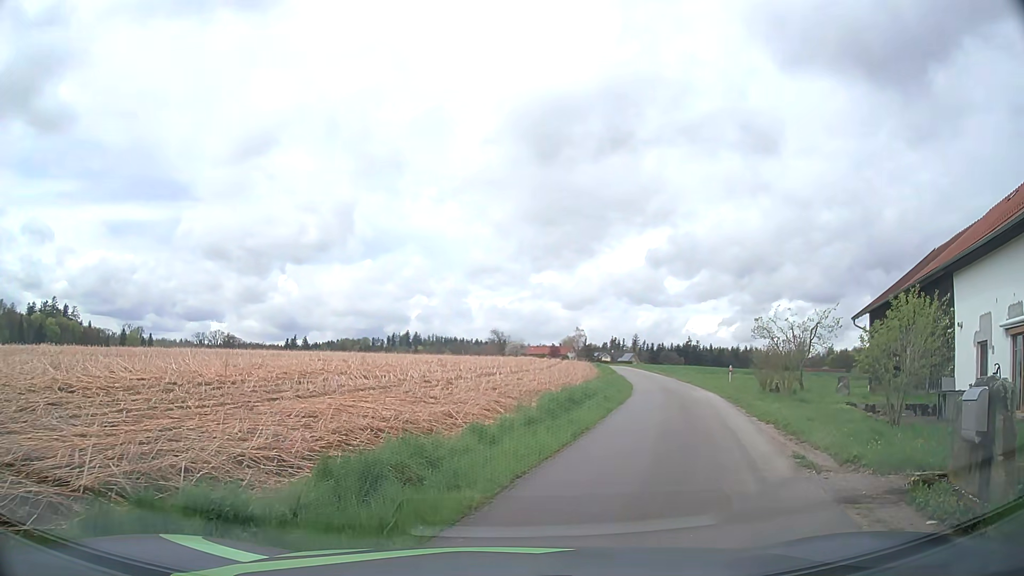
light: Day
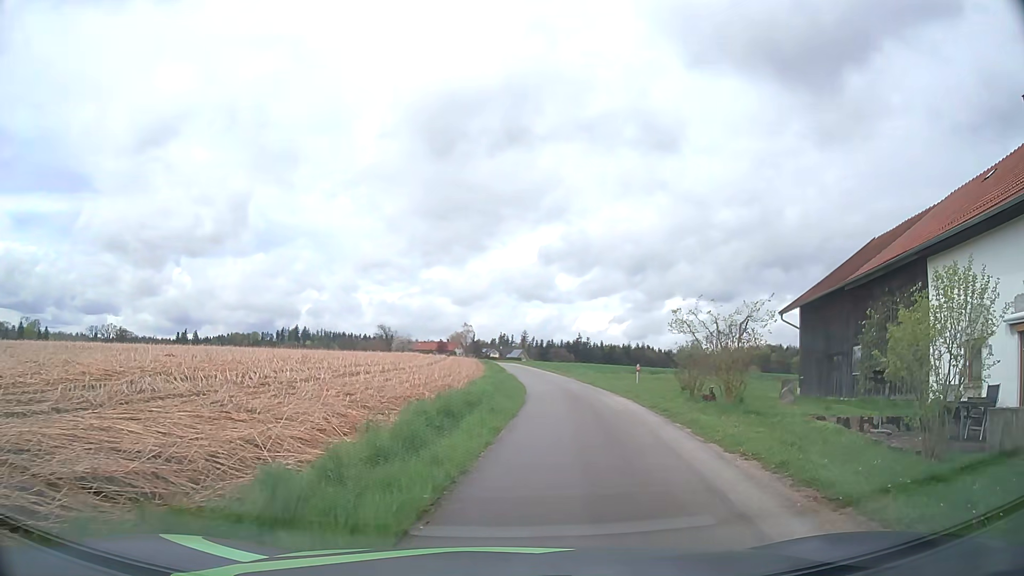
(+0.4, +5.1) m; +9°
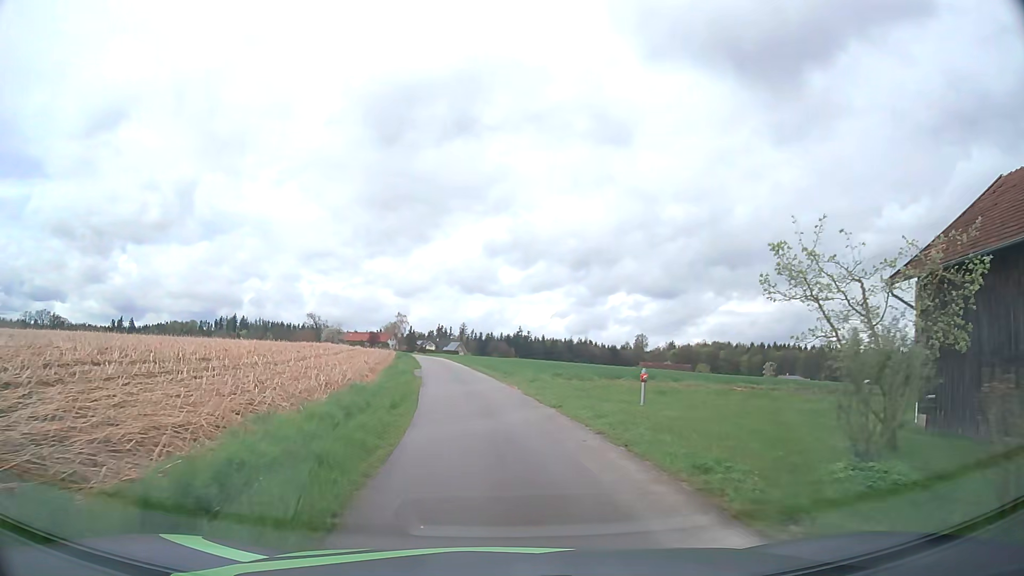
(+1.5, +16.9) m; +6°
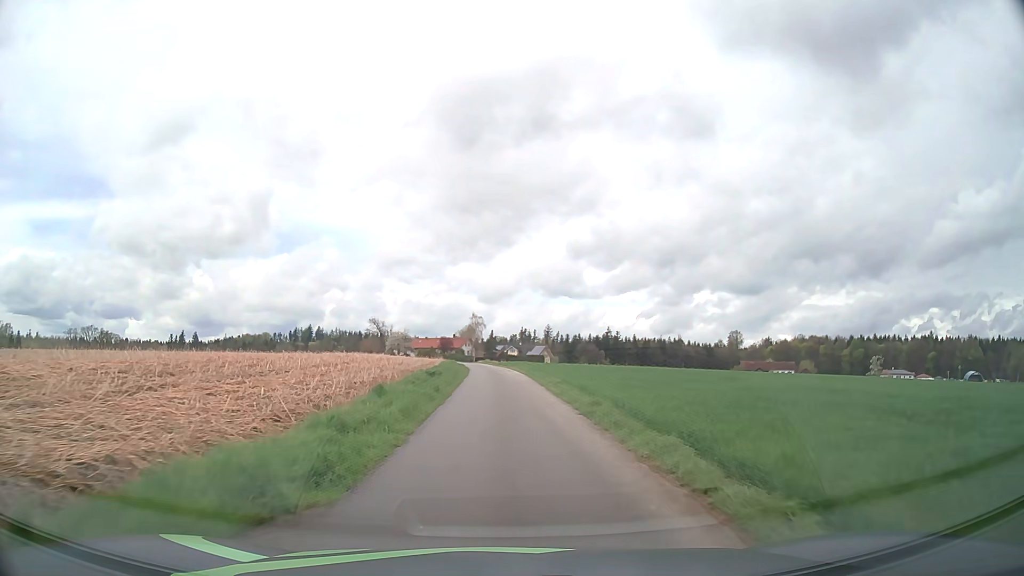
(-2.2, +32.6) m; -7°
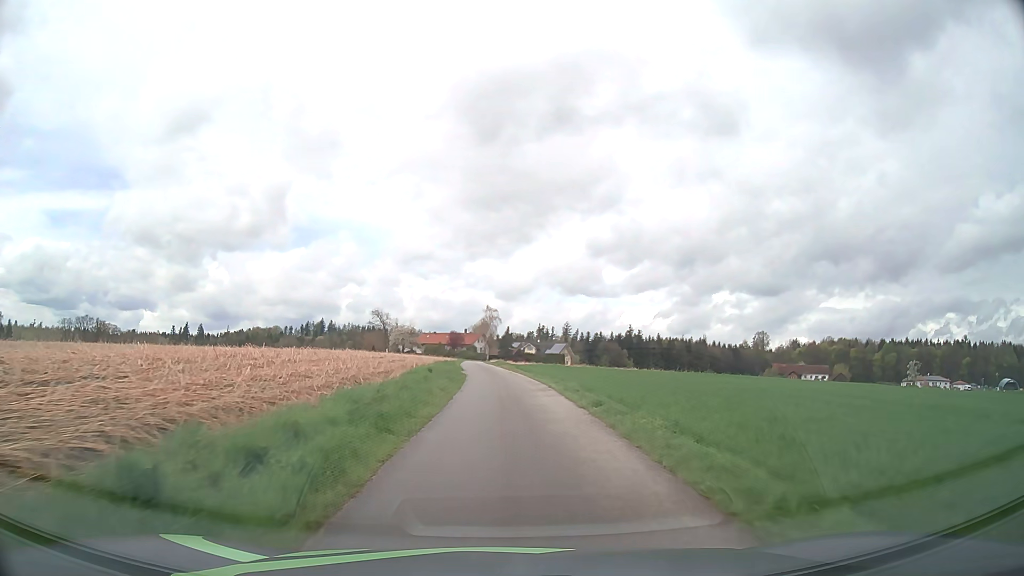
(-0.3, +22.6) m; -1°
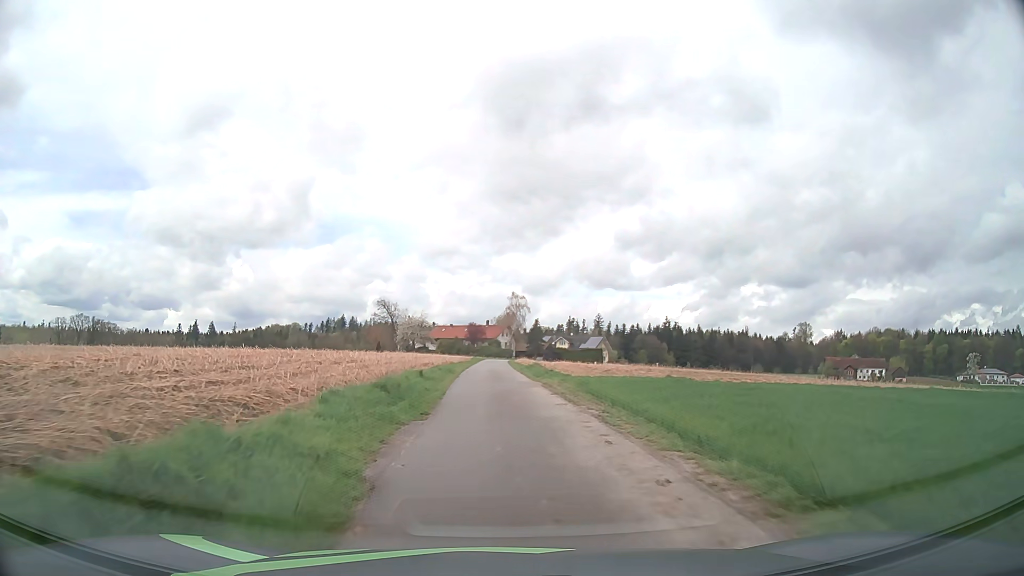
(-0.5, +31.0) m; -2°
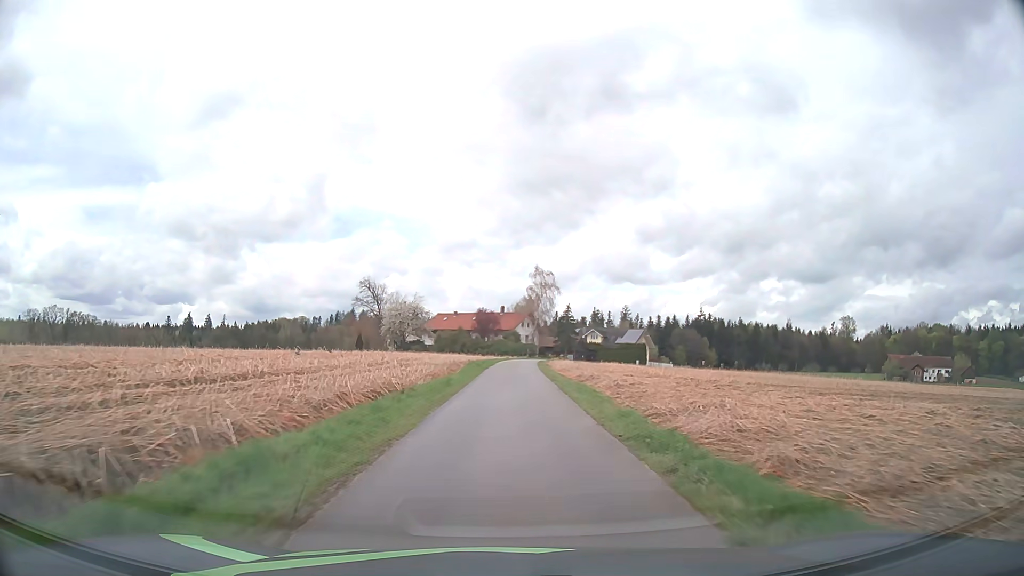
(-0.8, +40.6) m; -1°
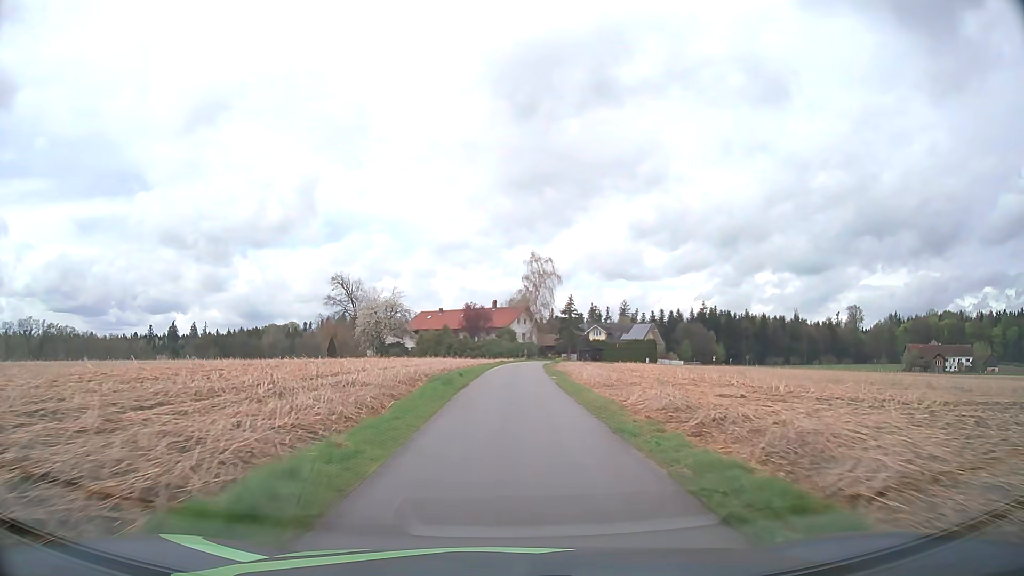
(+0.1, +17.0) m; 0°
(0, +10) (0, +20) (0, +30) (+1, +40) (+1, +50) (+2, +60) (+3, +70) (+4, +80) (+6, +90) (+9, +99) m
